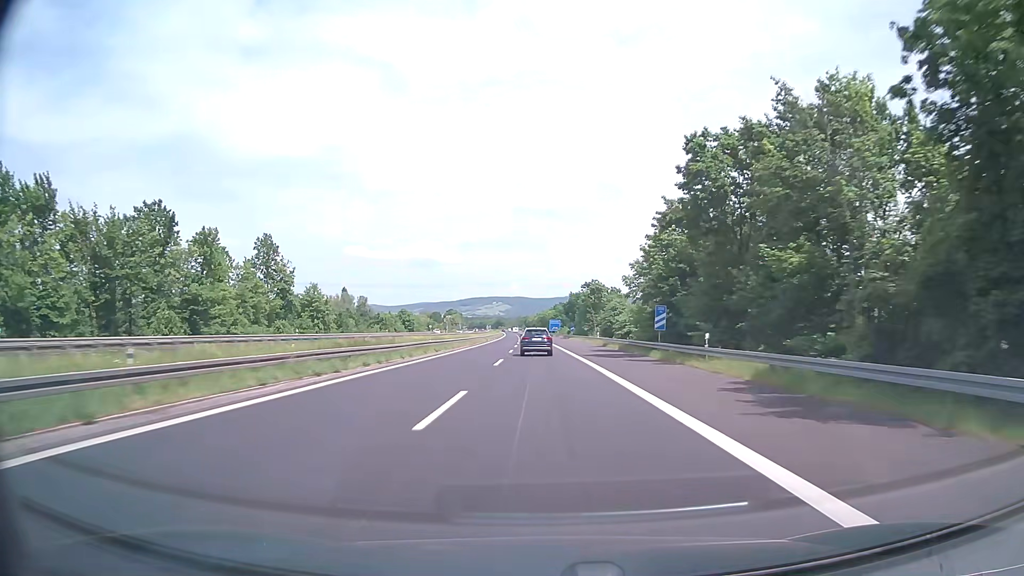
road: motorway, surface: asphalt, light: Day
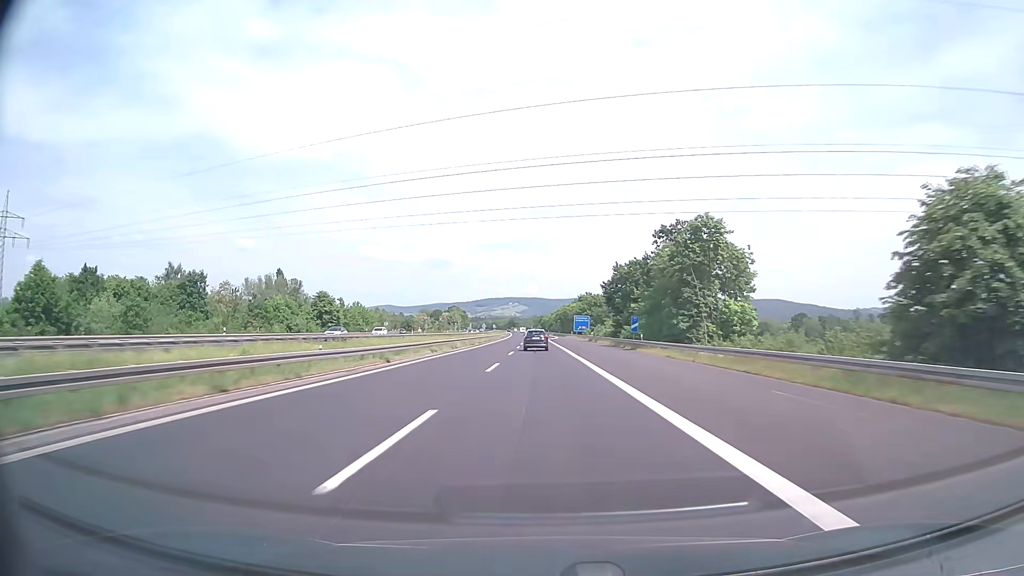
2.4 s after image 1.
(-1.1, +76.1) m; -1°
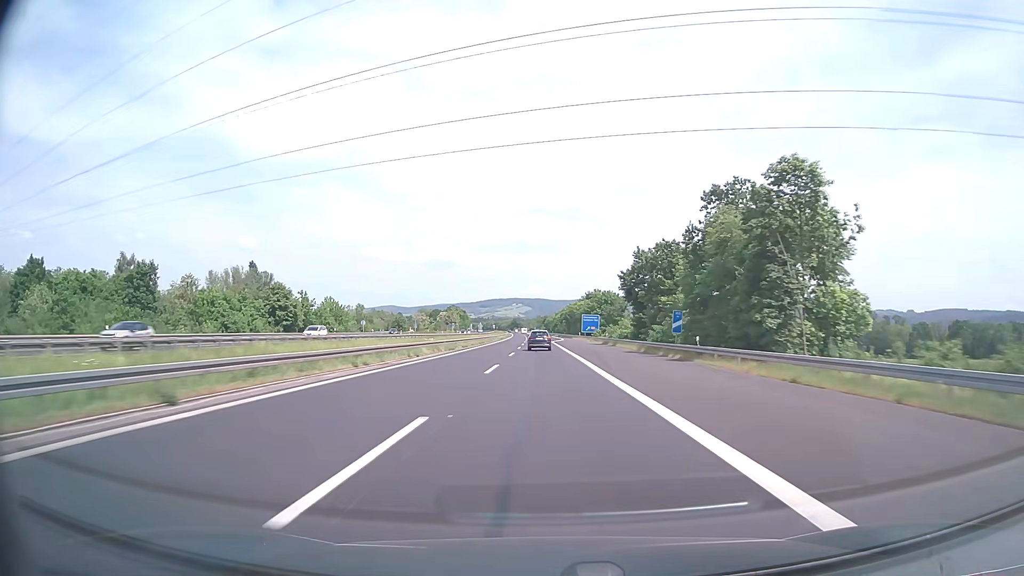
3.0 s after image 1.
(-0.1, +19.0) m; 0°
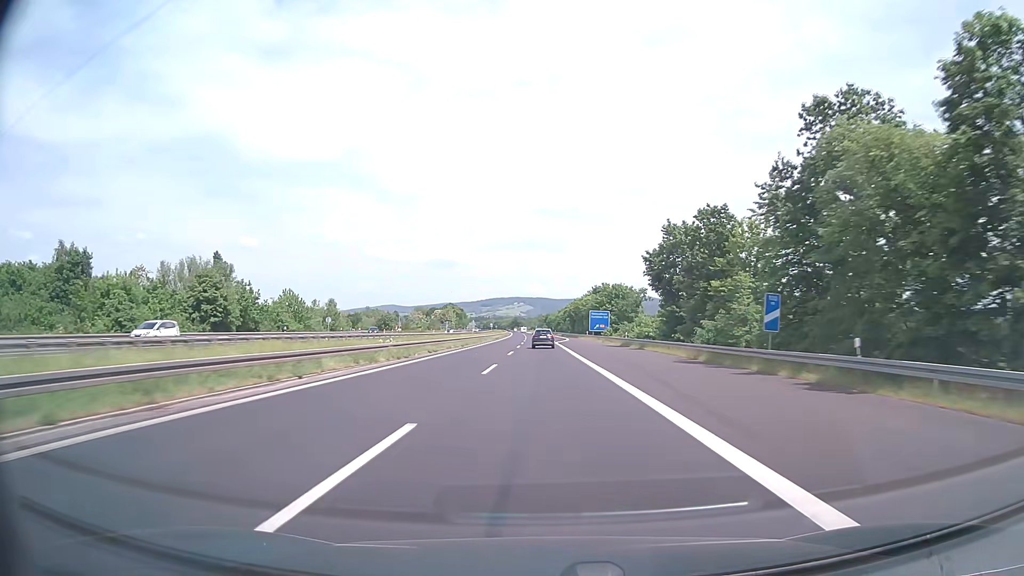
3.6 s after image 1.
(0.0, +19.0) m; 0°
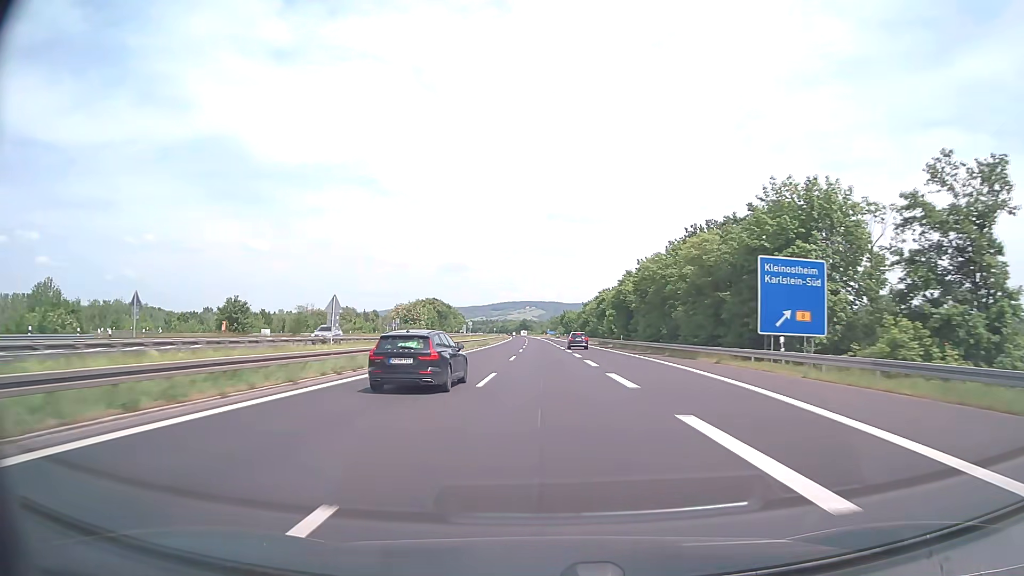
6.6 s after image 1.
(-1.0, +95.0) m; -1°
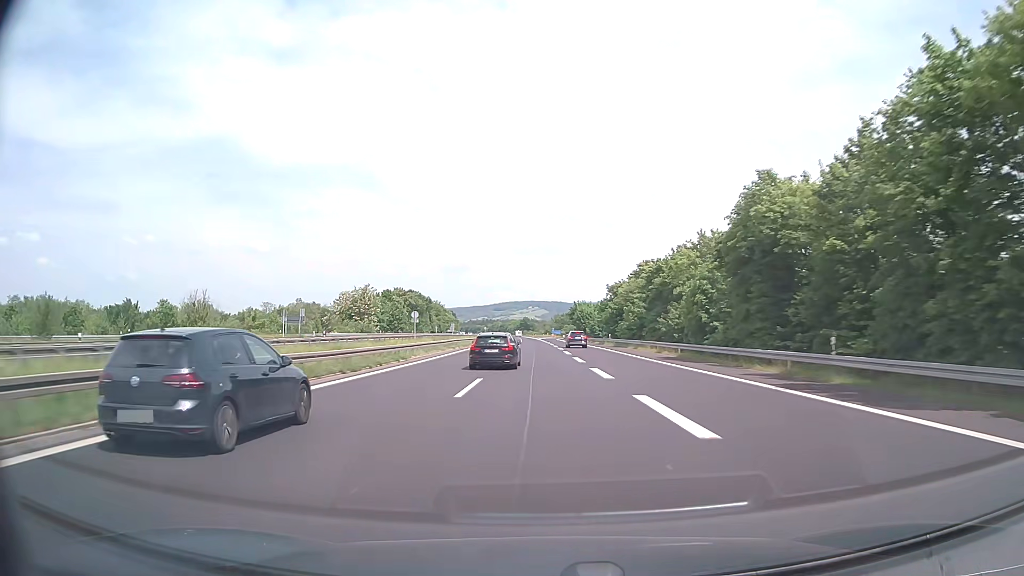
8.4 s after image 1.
(-0.1, +57.0) m; 0°
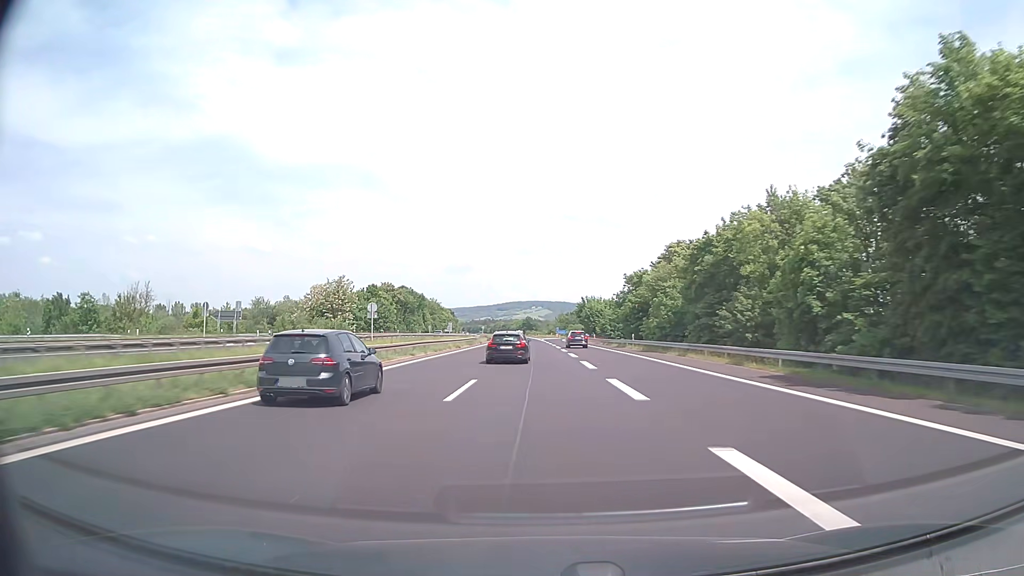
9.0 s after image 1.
(0.0, +19.0) m; 0°
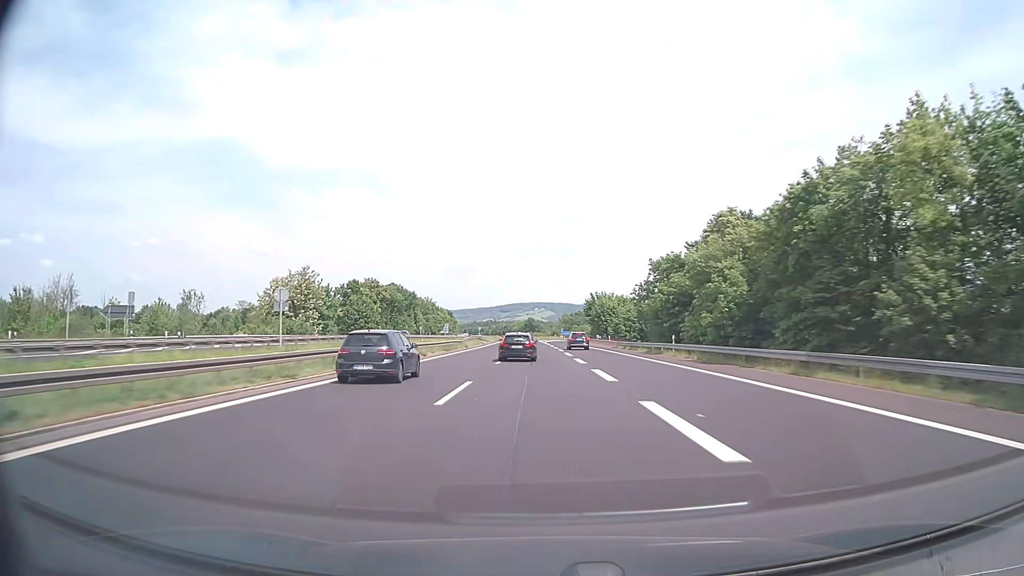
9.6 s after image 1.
(0.0, +19.0) m; 0°
(0, +10) (0, +20) (0, +30) (0, +40) (0, +50) (0, +60) (0, +70) (0, +80) (-1, +90) (-1, +100) m
